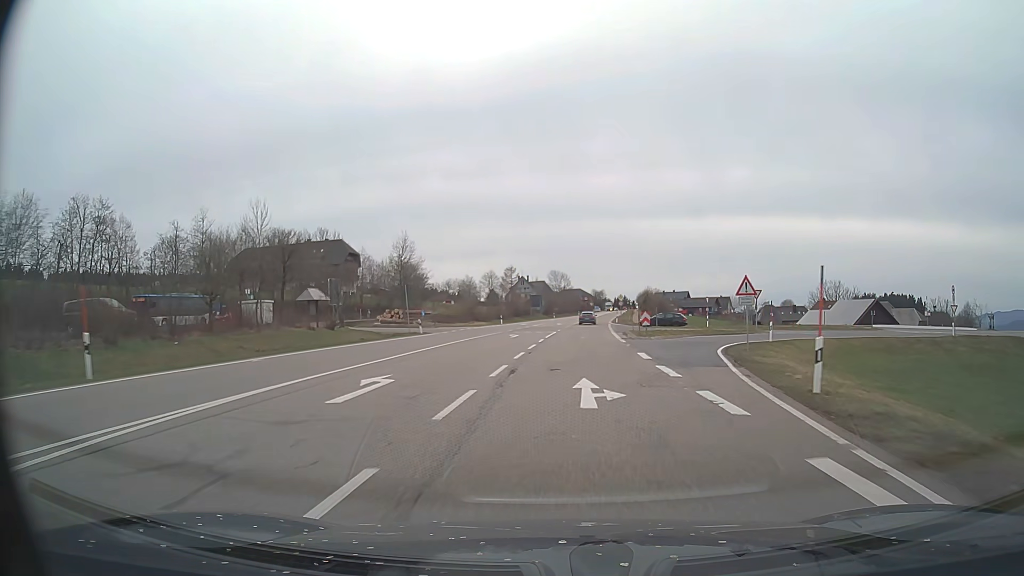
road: primary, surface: asphalt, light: Day
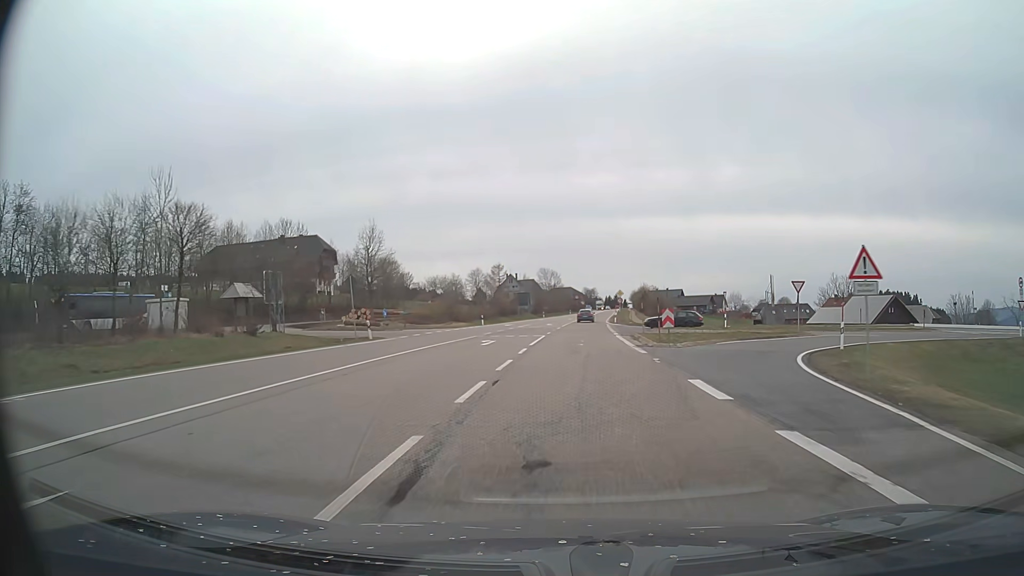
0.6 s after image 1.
(+0.1, +10.7) m; +1°
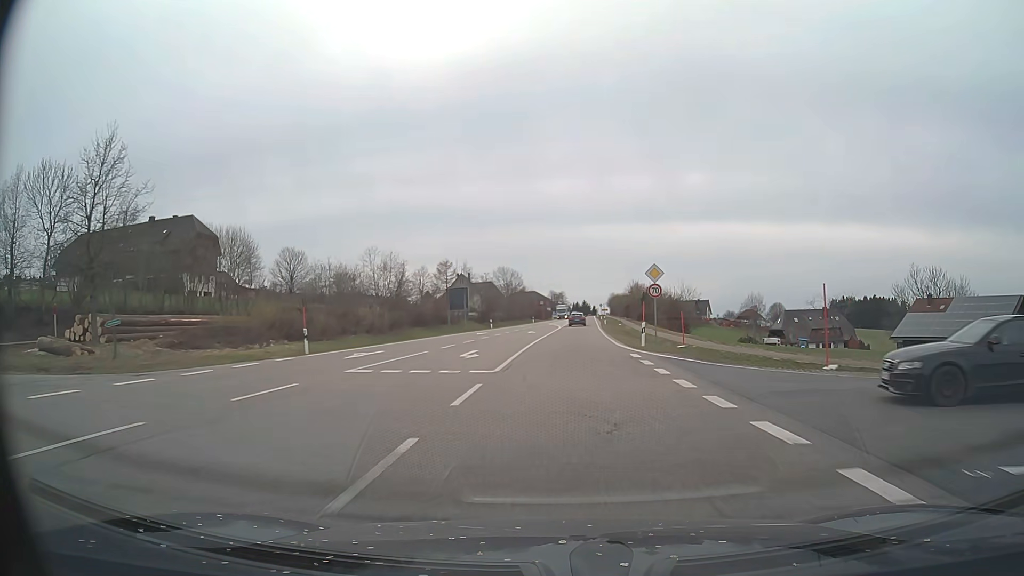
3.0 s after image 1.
(+1.2, +42.8) m; +3°
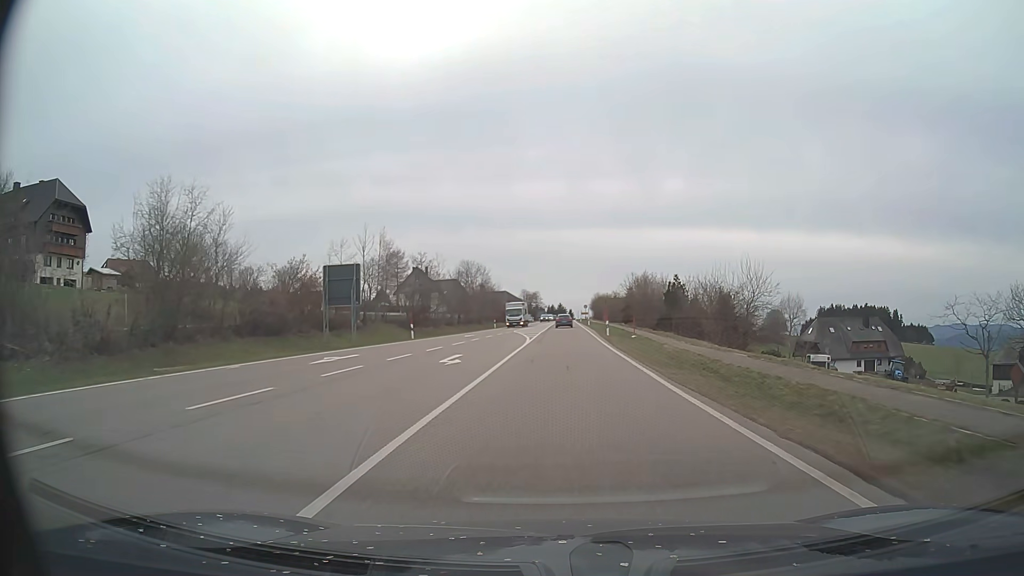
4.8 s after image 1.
(+0.6, +32.2) m; +2°
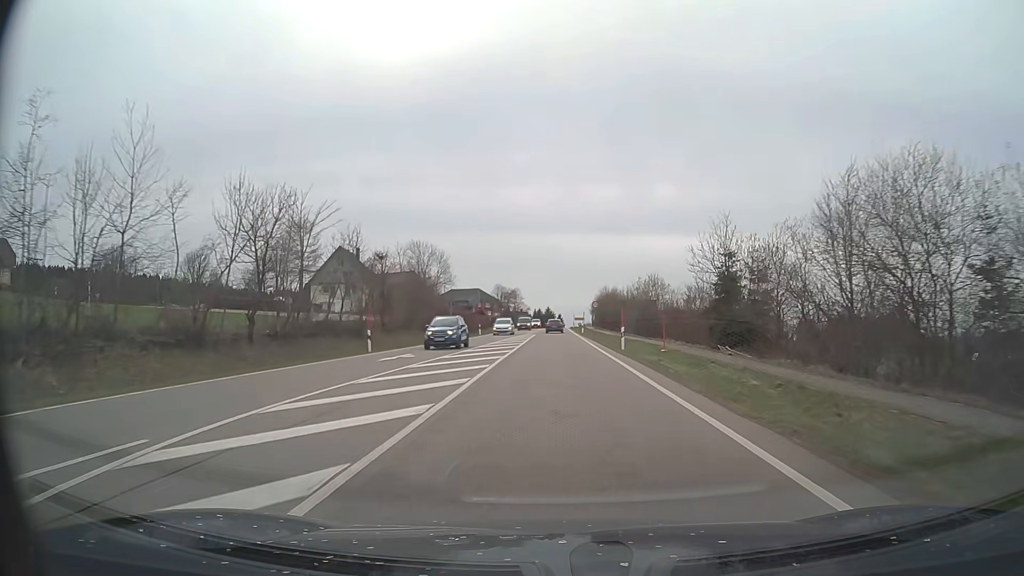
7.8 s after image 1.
(+0.7, +53.6) m; +1°
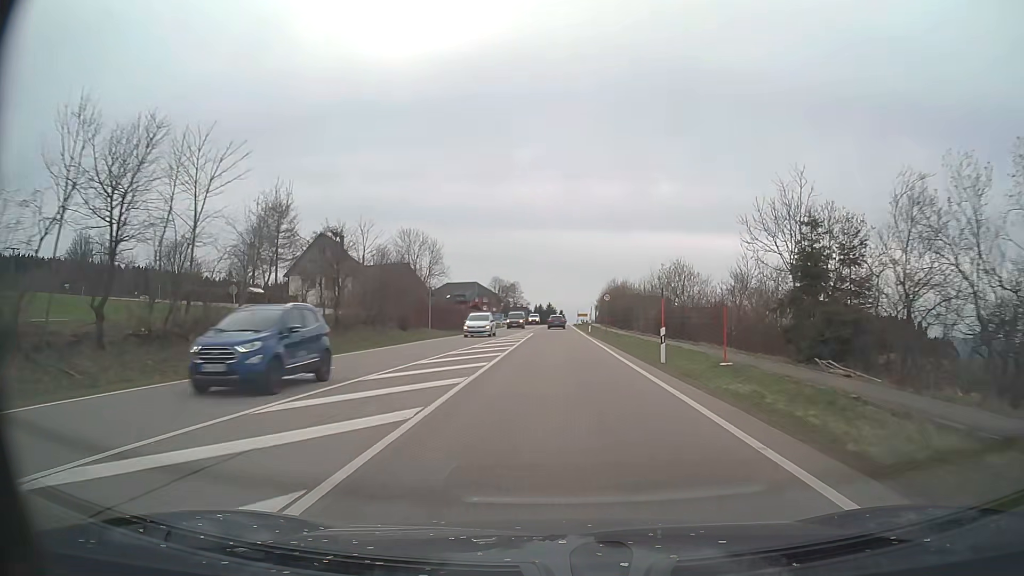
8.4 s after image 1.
(0.0, +10.7) m; 0°
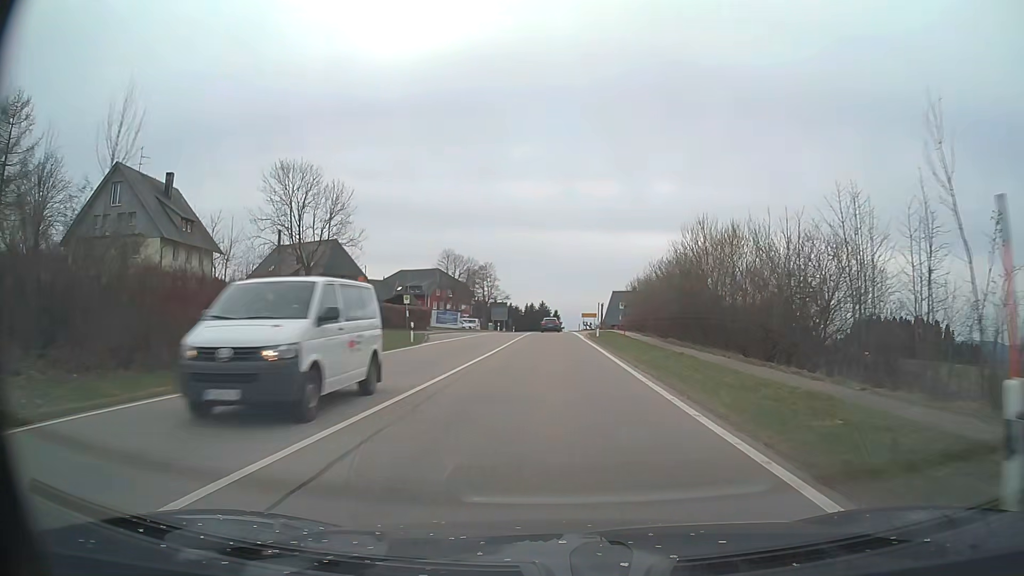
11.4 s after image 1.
(+0.3, +53.7) m; +1°
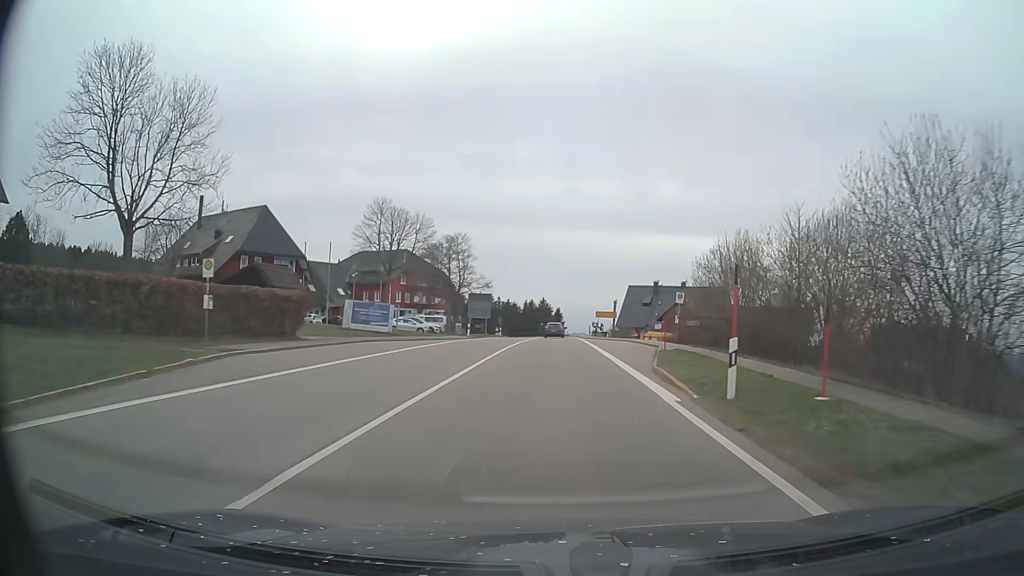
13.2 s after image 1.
(0.0, +32.2) m; 0°
(0, +10) (0, +20) (0, +30) (0, +40) (0, +50) (0, +60) (+1, +70) (+1, +80) (+1, +90) (0, +100) m
